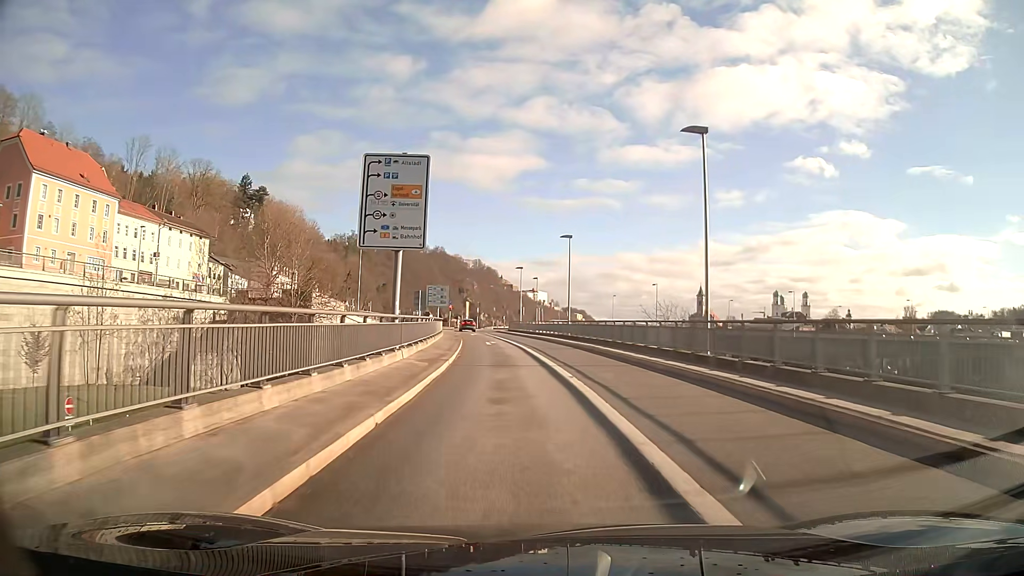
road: primary_link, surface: asphalt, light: Day
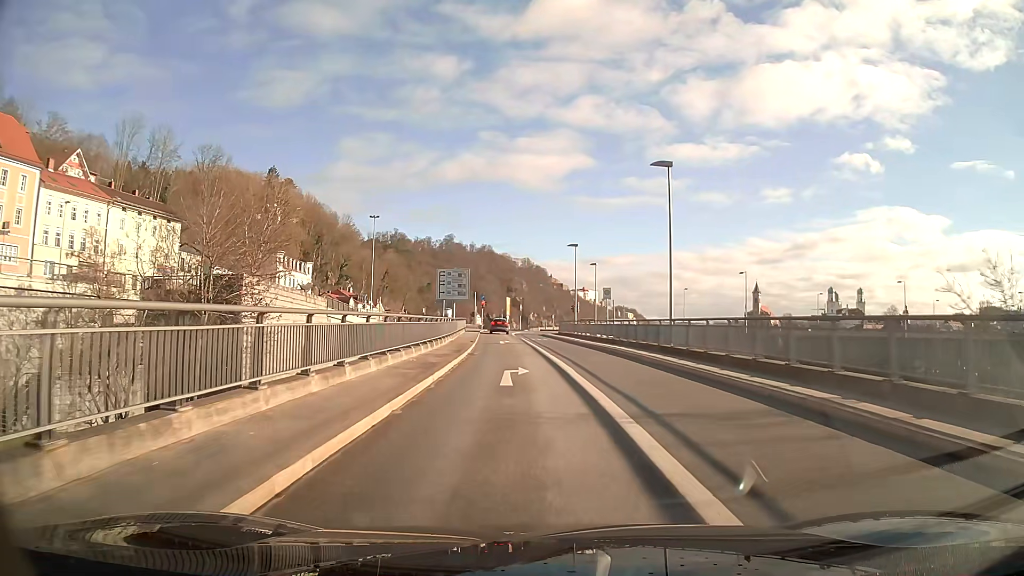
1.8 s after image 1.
(-0.9, +24.0) m; -4°
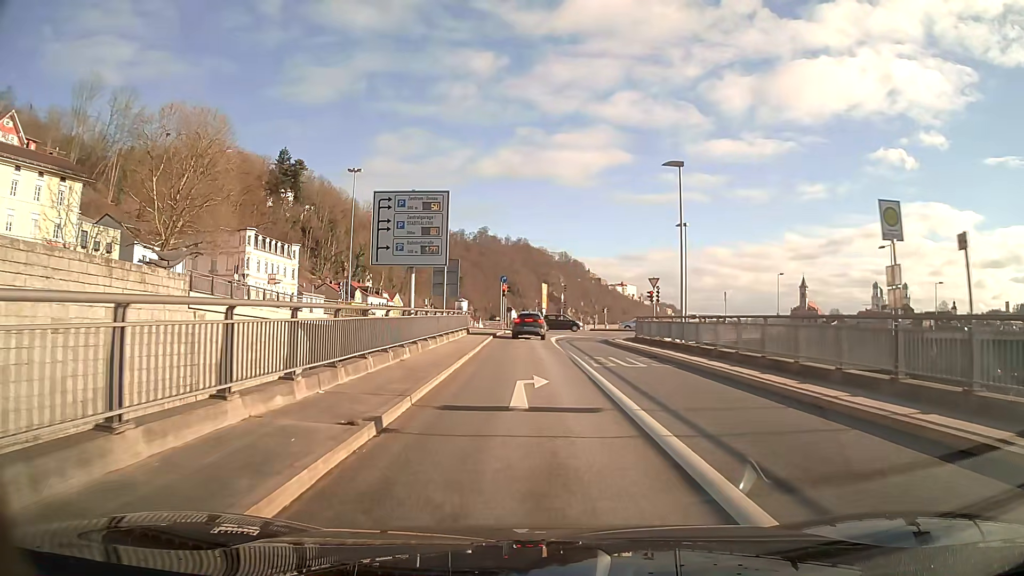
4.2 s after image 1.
(-0.8, +29.4) m; -3°
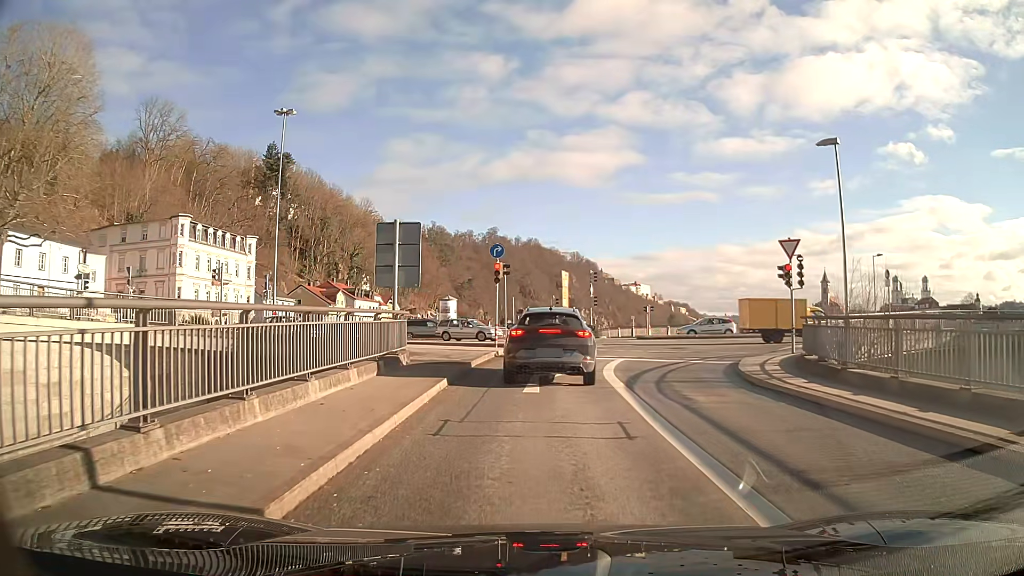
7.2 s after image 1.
(-0.2, +22.8) m; 0°
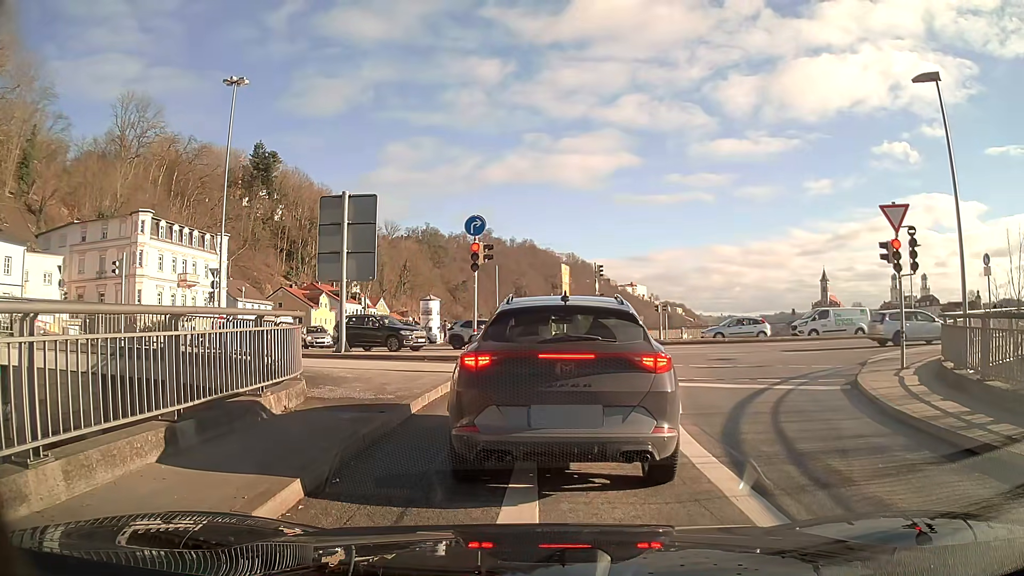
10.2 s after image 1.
(0.0, +7.4) m; 0°
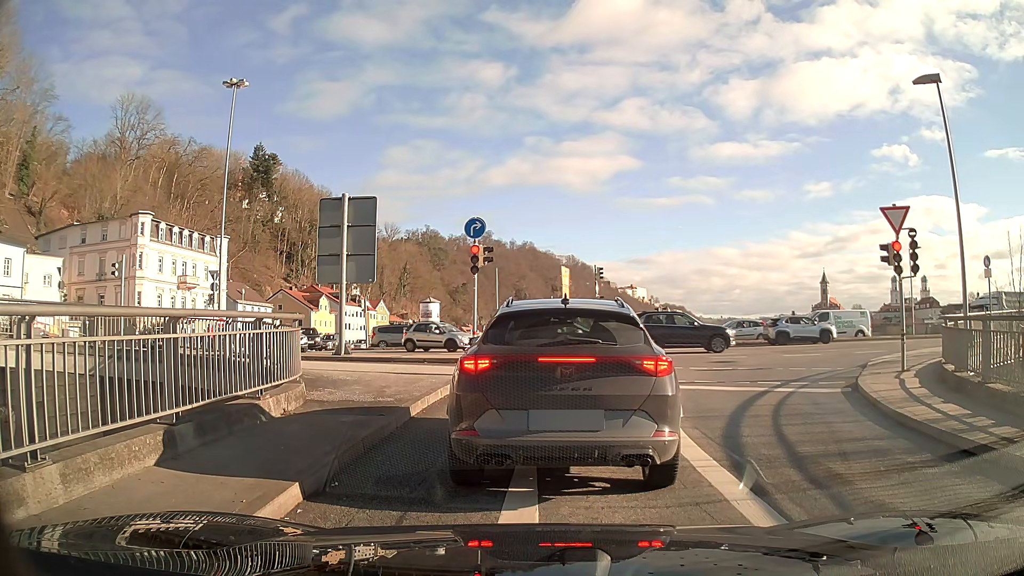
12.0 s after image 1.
(0.0, +0.1) m; 0°
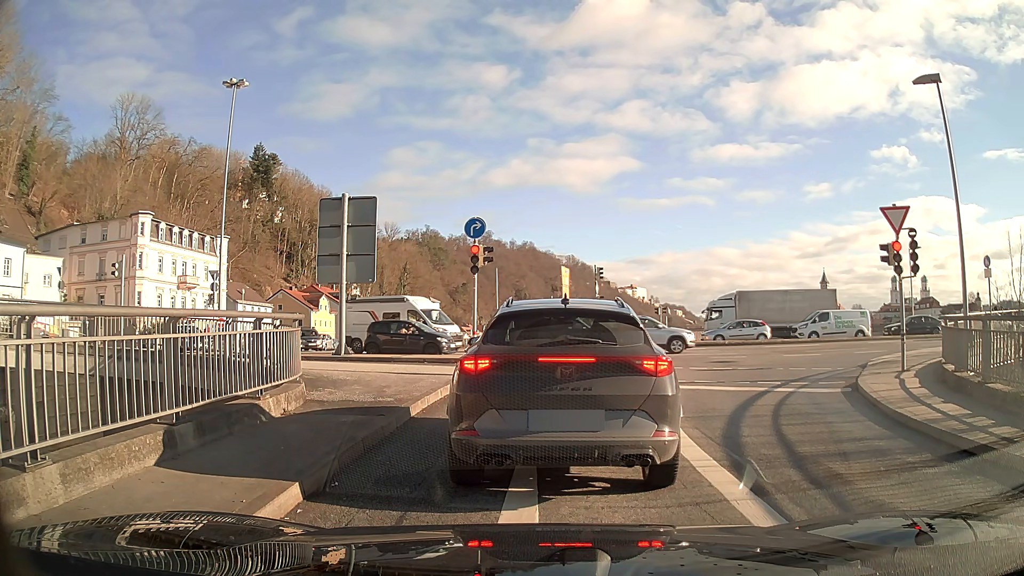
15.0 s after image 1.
(0.0, 0.0) m; 0°
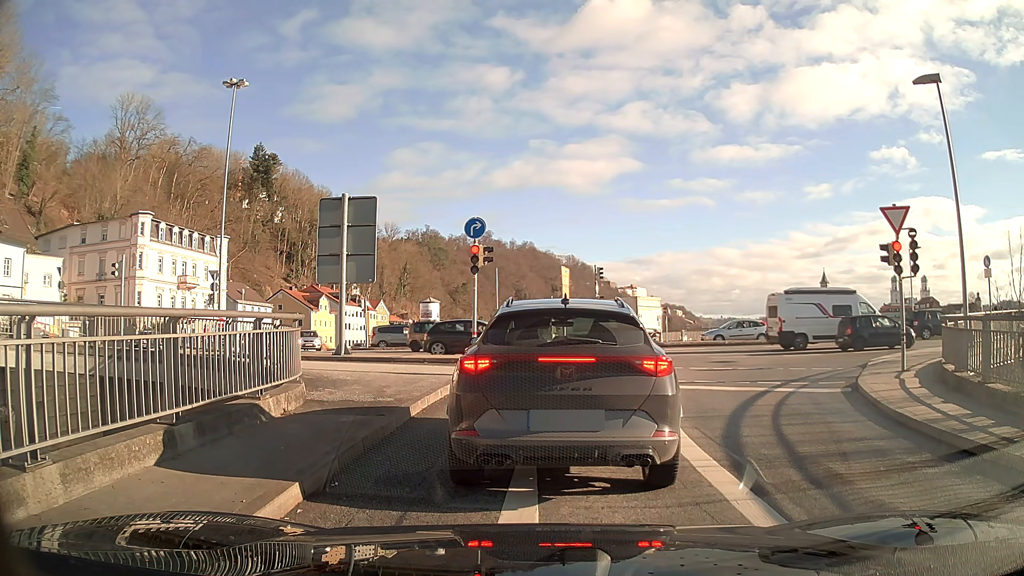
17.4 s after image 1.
(0.0, 0.0) m; 0°
